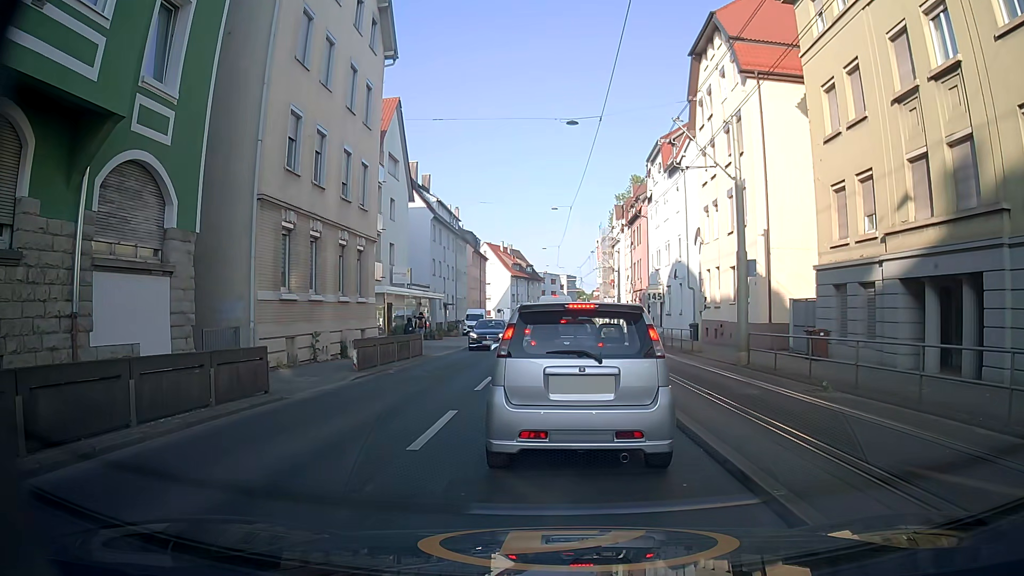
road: secondary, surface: asphalt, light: Day
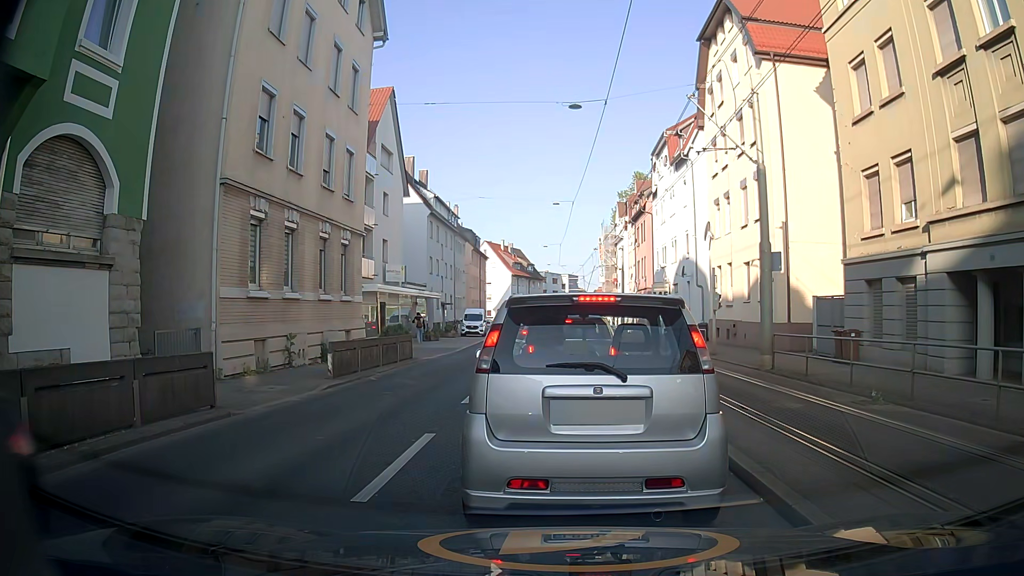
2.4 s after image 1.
(+0.1, +2.0) m; +2°
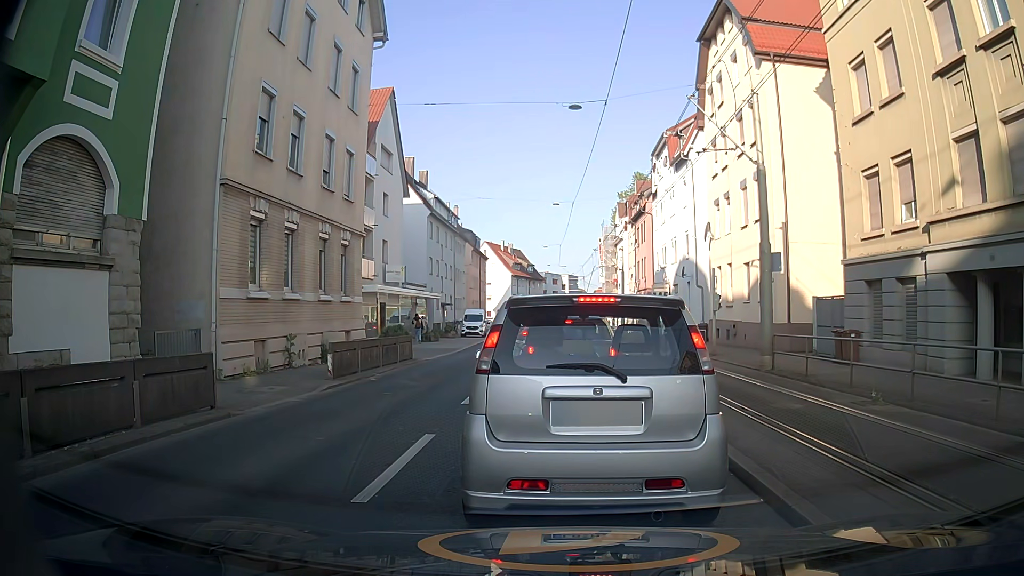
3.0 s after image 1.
(0.0, 0.0) m; 0°
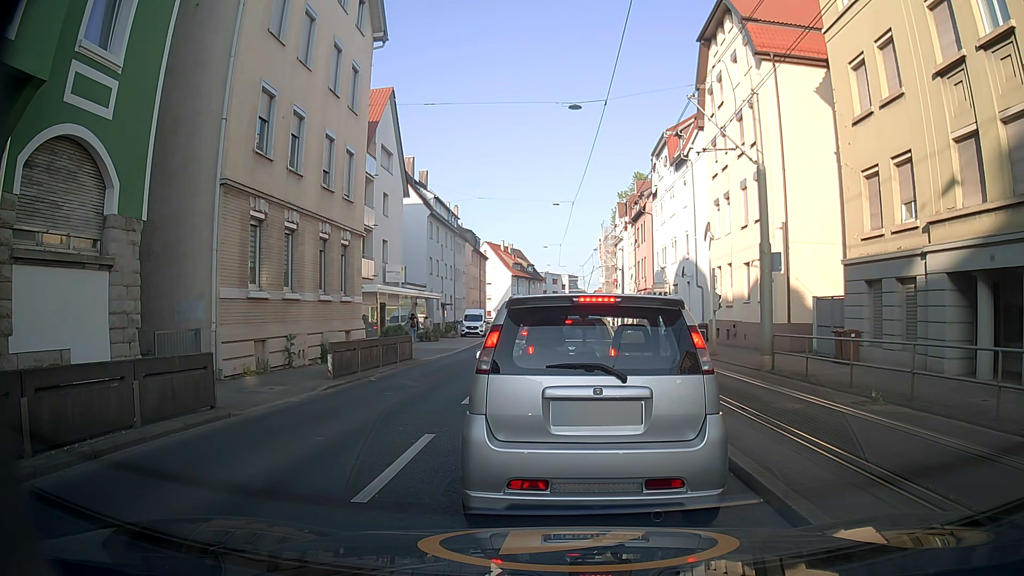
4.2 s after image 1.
(0.0, 0.0) m; 0°
